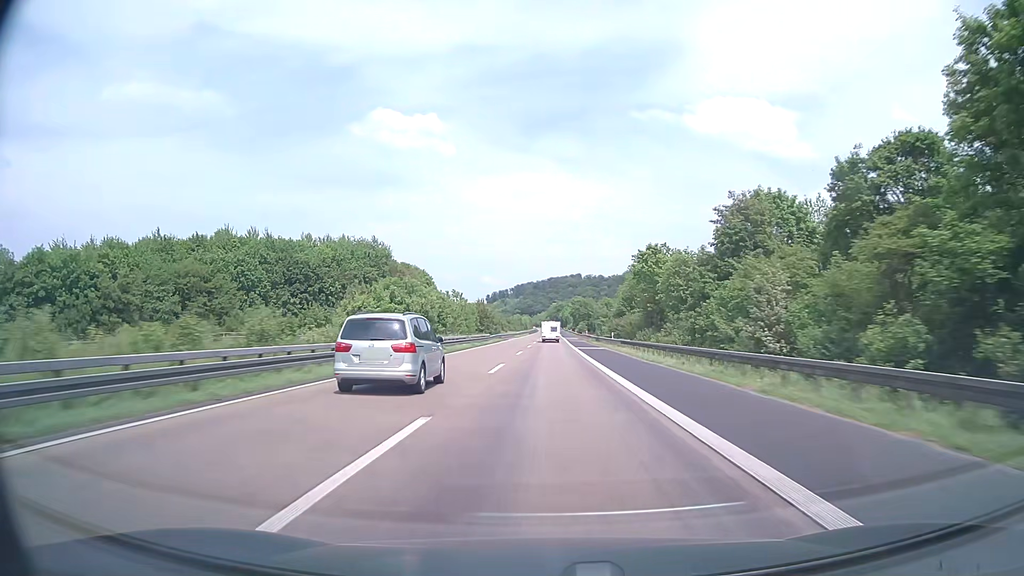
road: motorway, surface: asphalt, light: Day
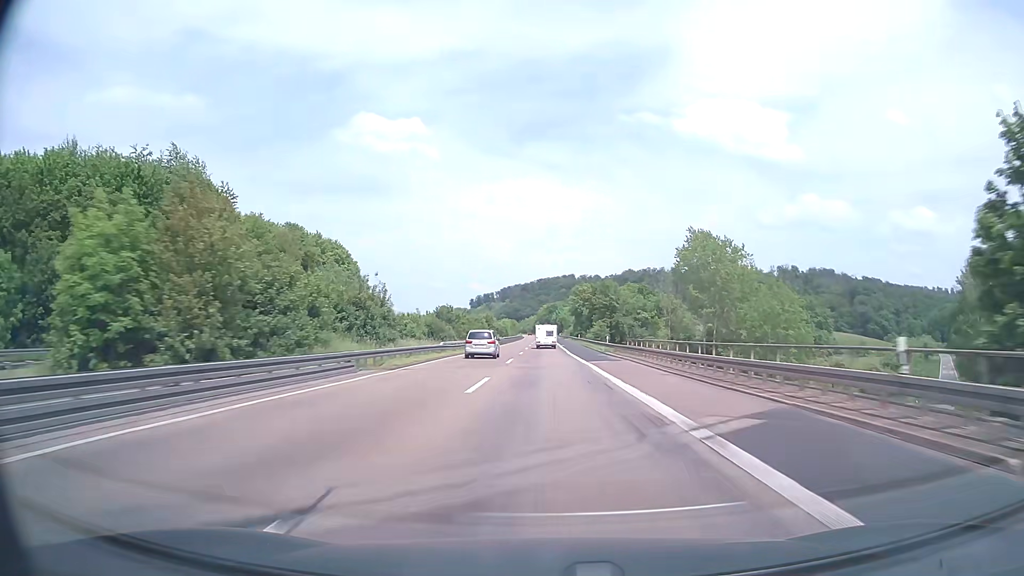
(+1.0, +94.5) m; +1°
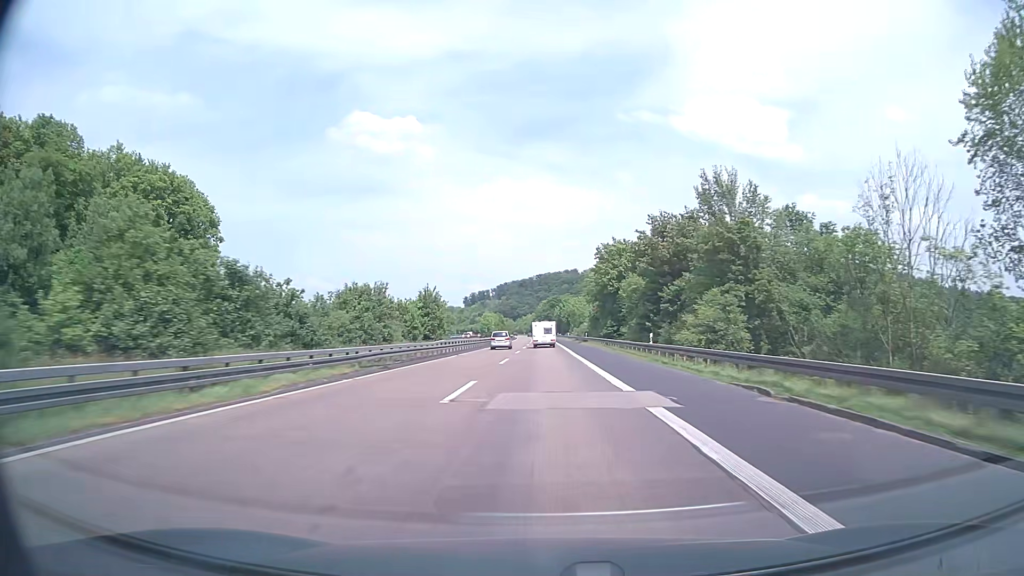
(+0.1, +74.1) m; 0°
(0, +10) (0, +20) (0, +30) (0, +40) (0, +50) (0, +60) (0, +70) (0, +80) (0, +90) (0, +100) m
